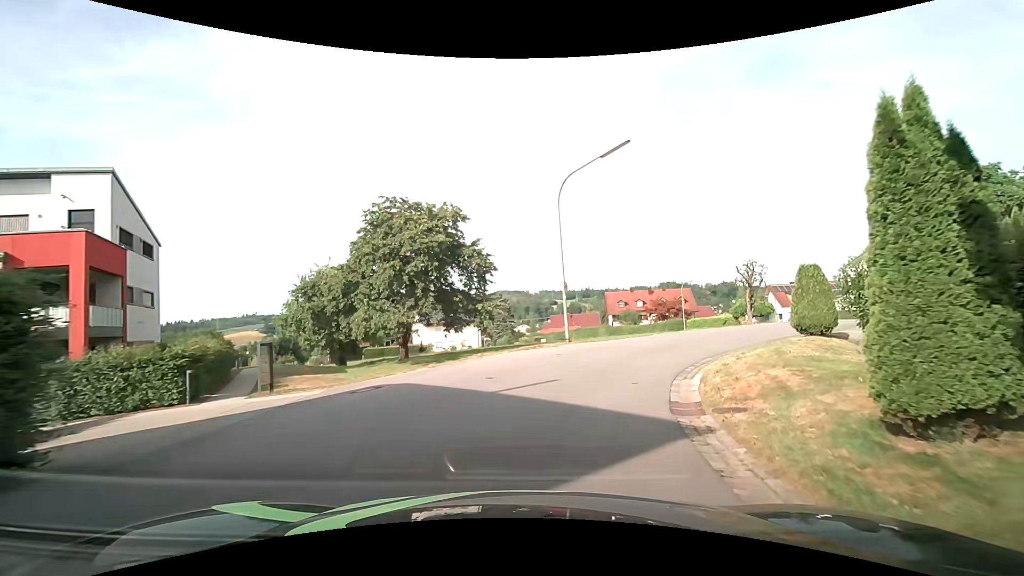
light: Day
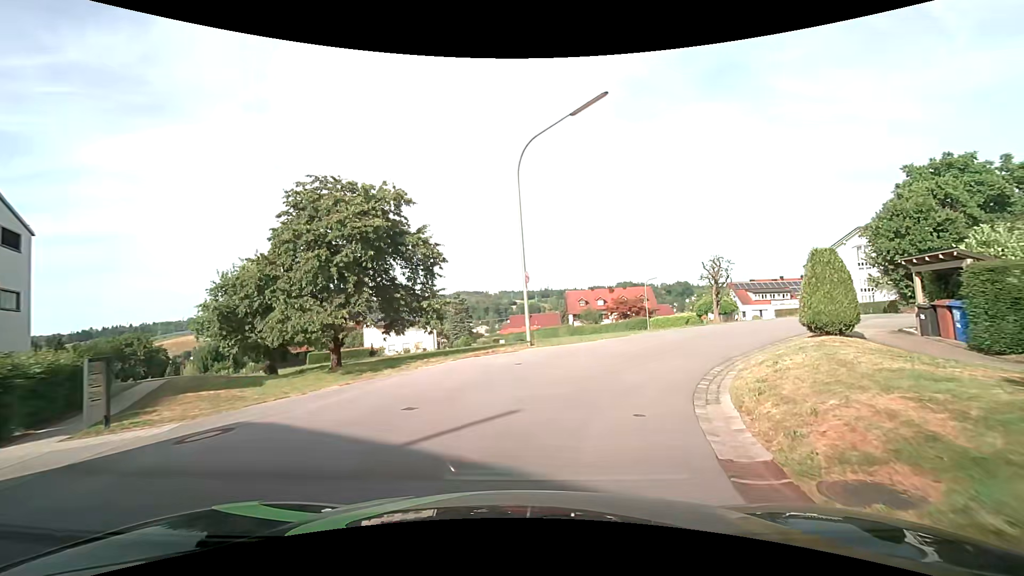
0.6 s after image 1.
(+0.1, +4.1) m; +6°
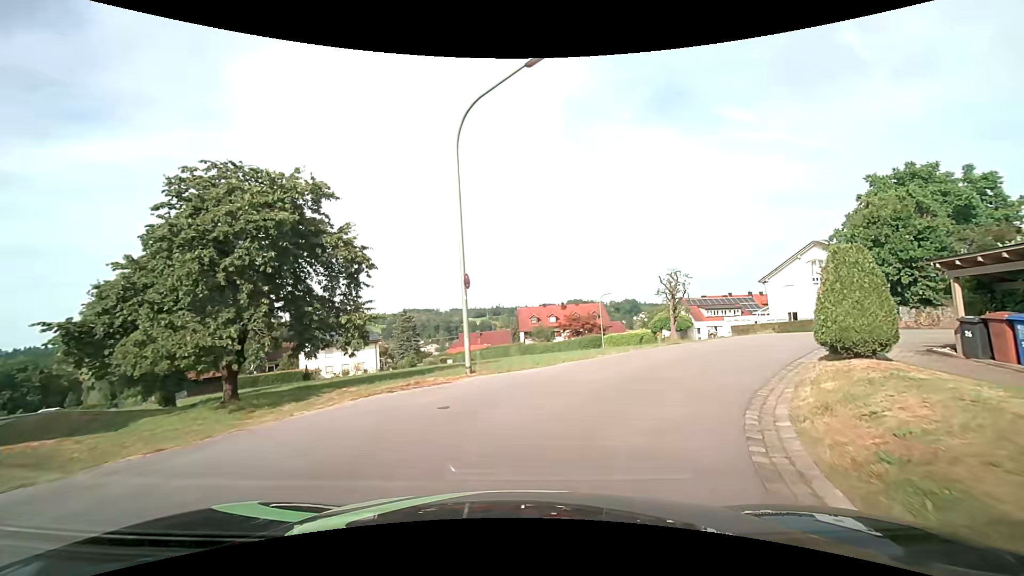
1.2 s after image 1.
(+0.2, +4.1) m; +5°
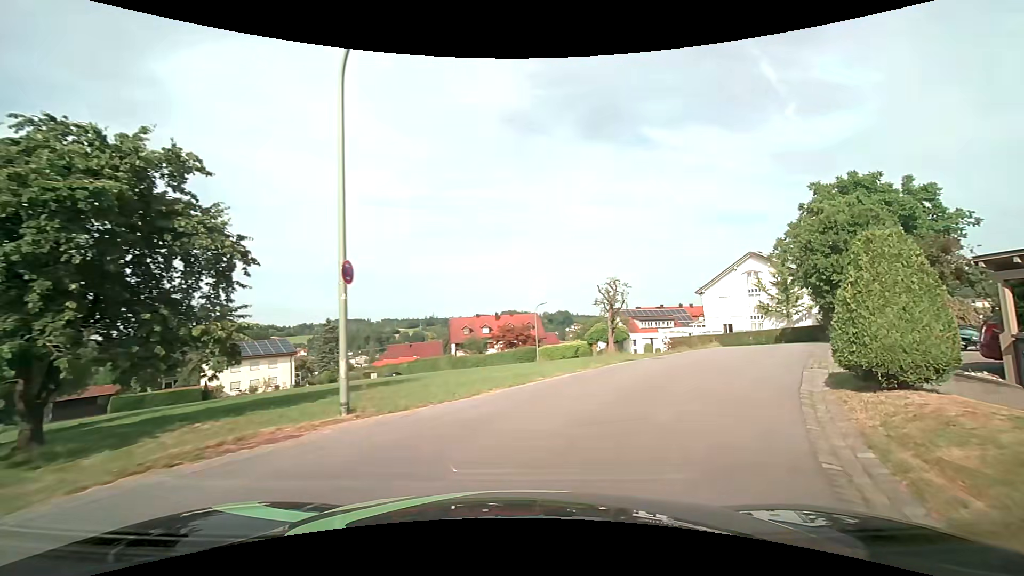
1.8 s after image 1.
(+0.3, +4.0) m; +7°
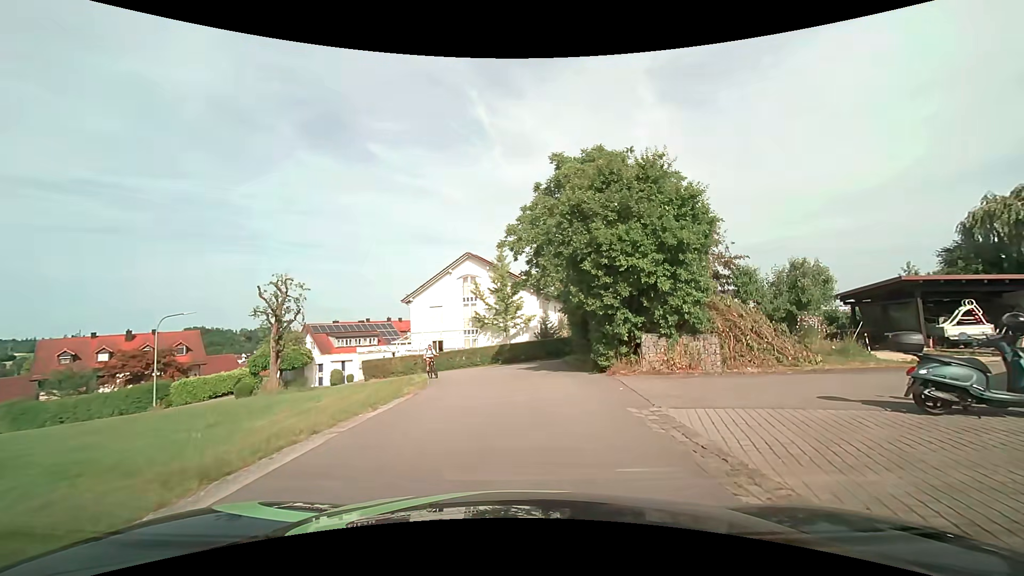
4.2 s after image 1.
(+4.5, +13.3) m; +33°
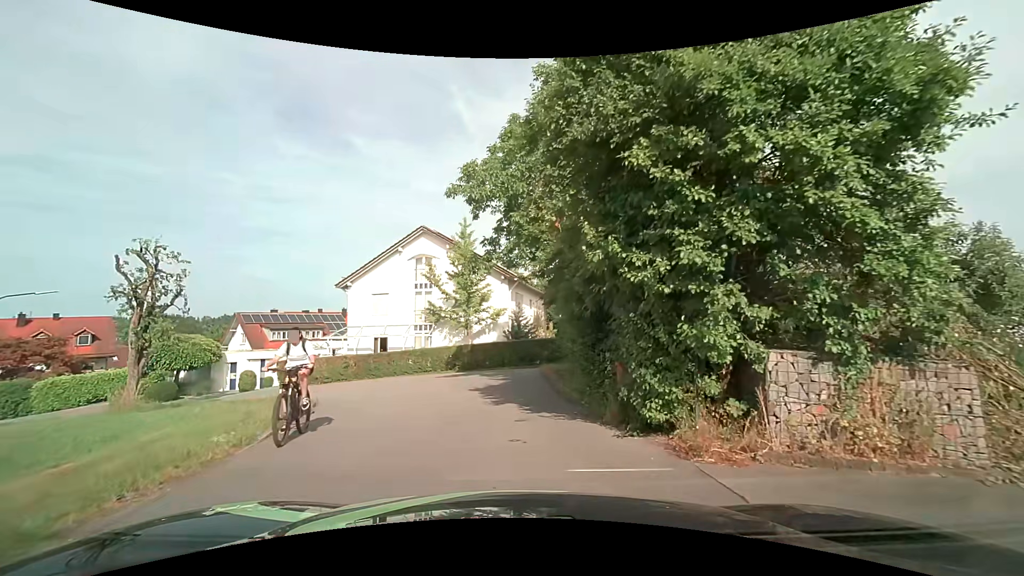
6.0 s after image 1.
(+0.4, +8.5) m; +3°
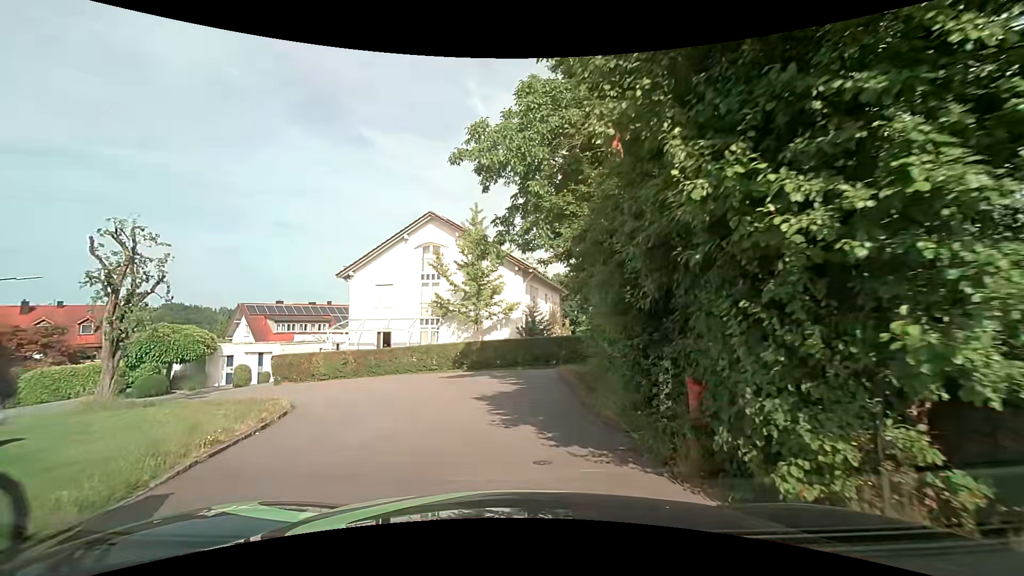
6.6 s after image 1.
(0.0, +2.6) m; -2°
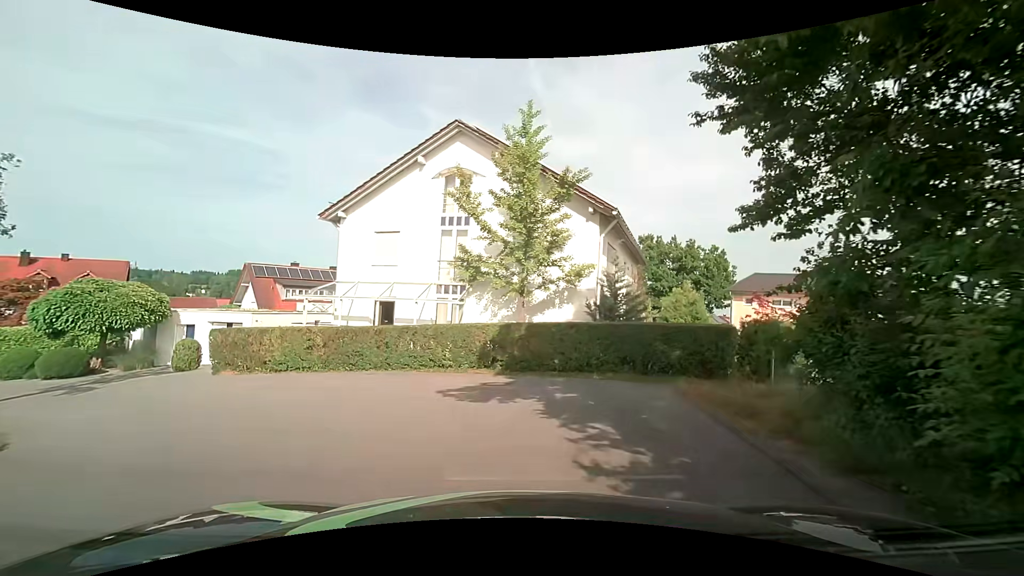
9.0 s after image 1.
(-0.5, +10.6) m; -7°
